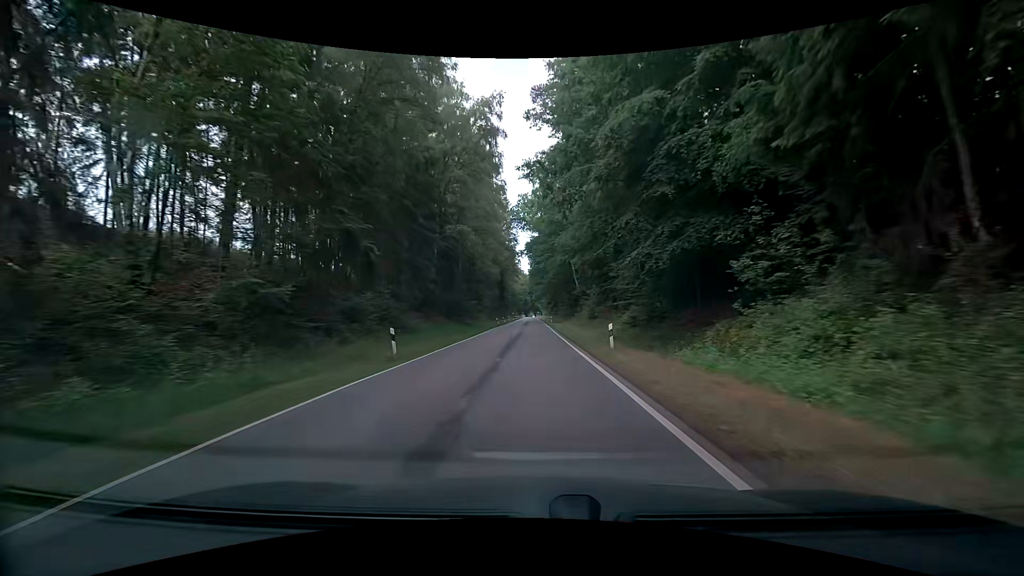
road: tertiary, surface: asphalt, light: Day
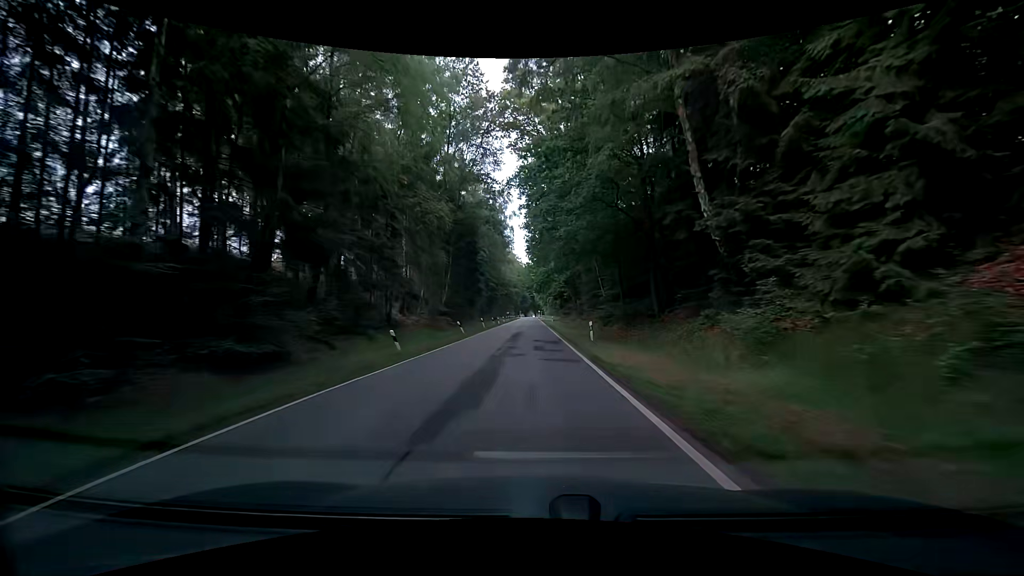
(-1.2, +52.3) m; -2°
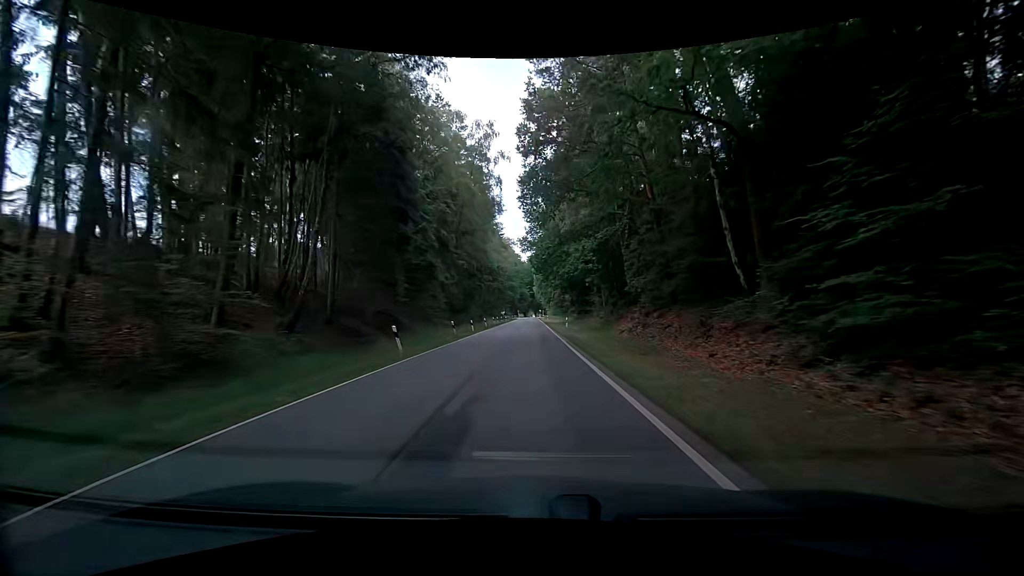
(+0.1, +31.4) m; +1°
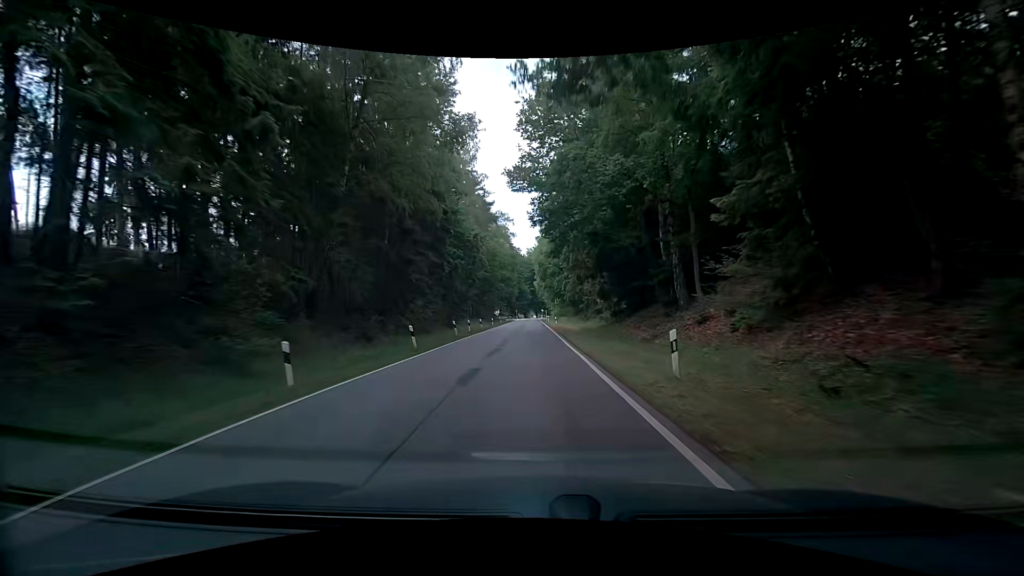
(-0.4, +31.6) m; -1°
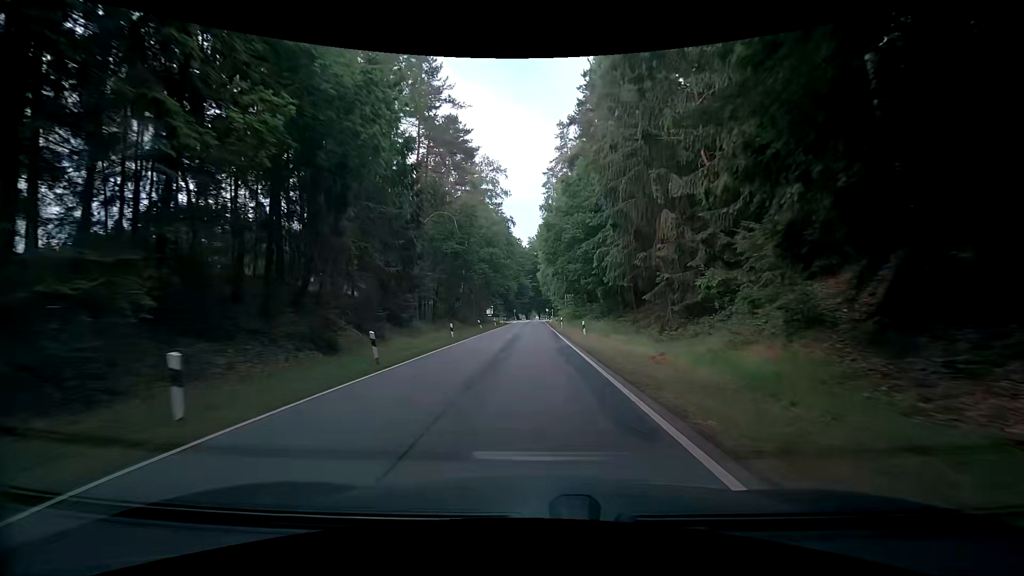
(+0.1, +32.0) m; 0°
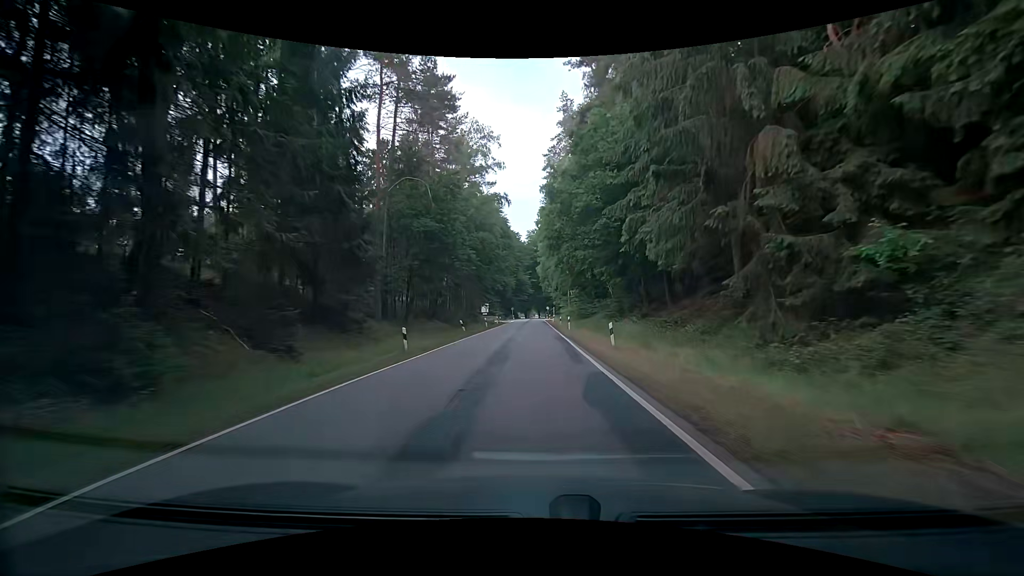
(0.0, +10.7) m; 0°
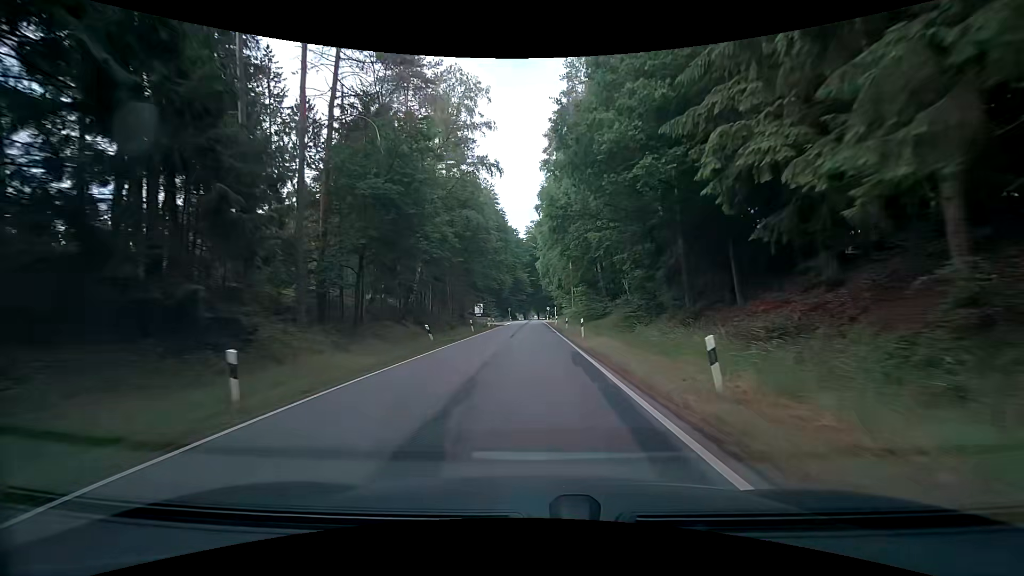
(+0.1, +10.7) m; +1°
(0, +10) (0, +20) (0, +30) (0, +40) (0, +50) (-1, +60) (-1, +70) (-1, +80) (-1, +90) (-1, +100) m
